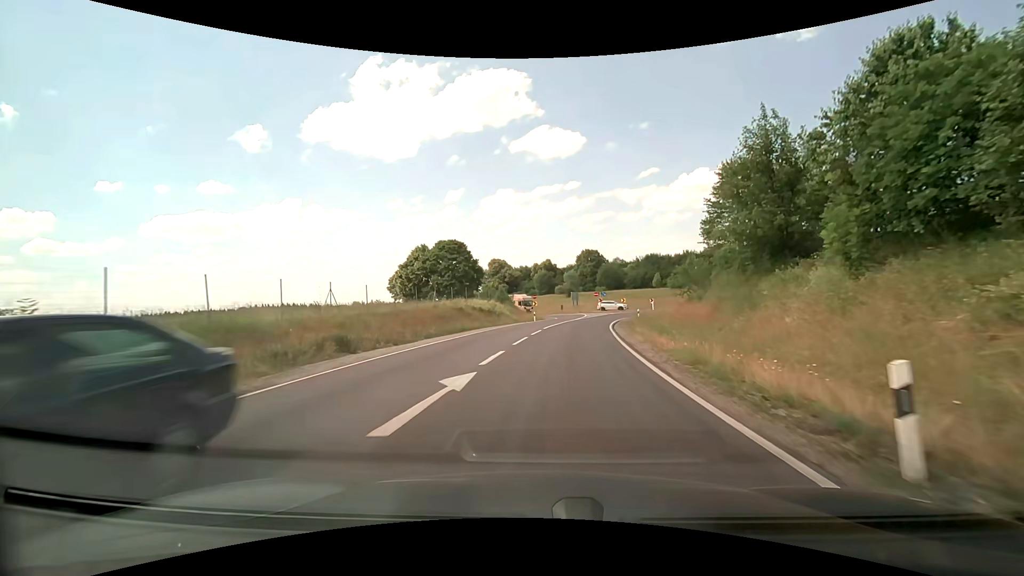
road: primary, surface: asphalt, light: Day
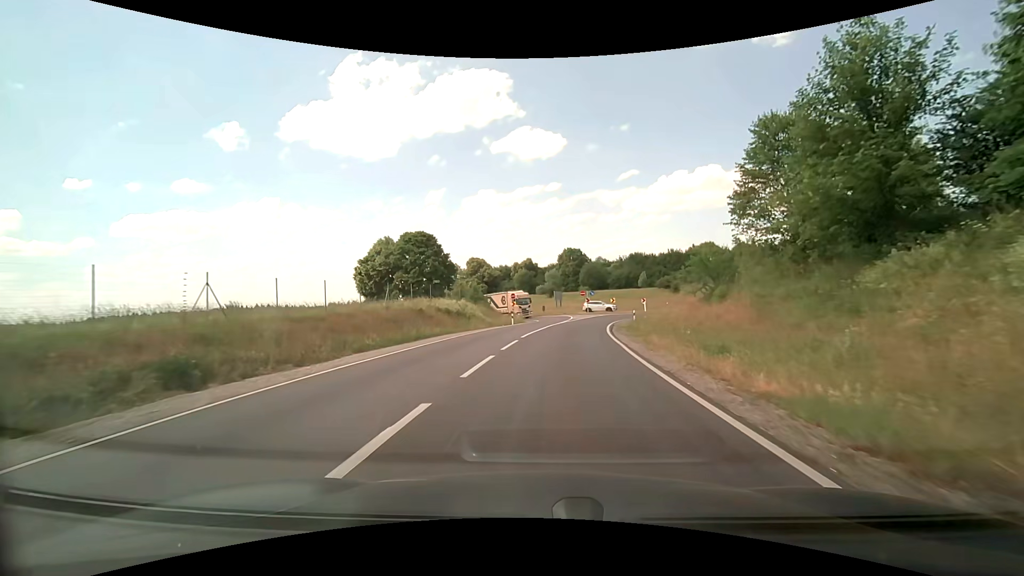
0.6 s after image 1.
(+0.1, +8.0) m; +2°
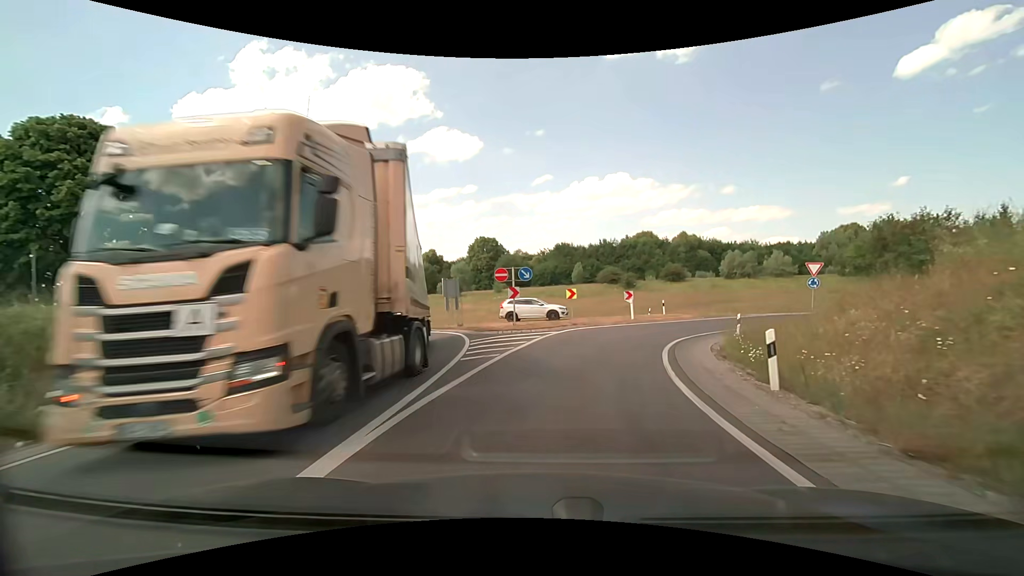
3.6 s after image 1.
(+2.7, +35.5) m; +10°
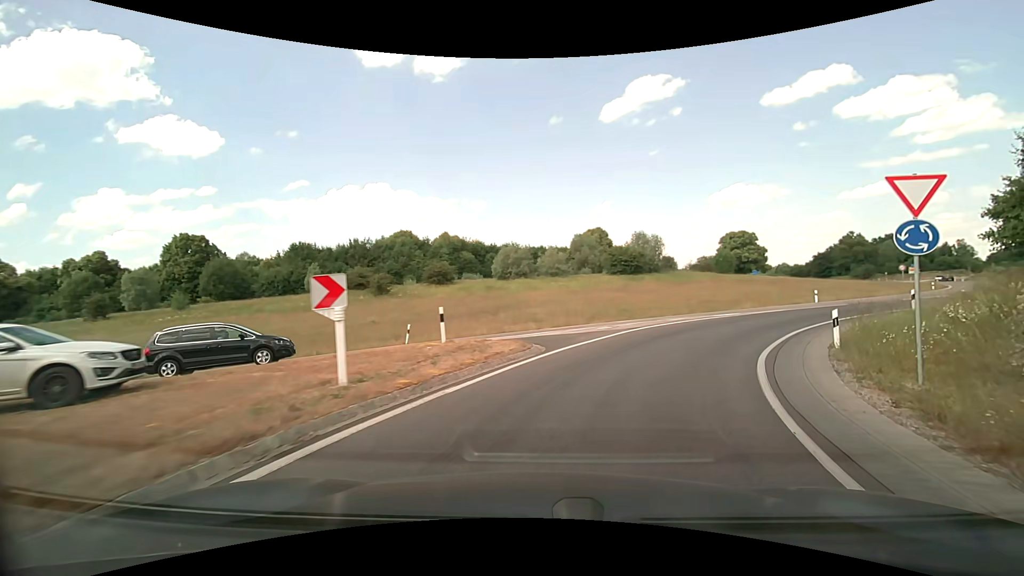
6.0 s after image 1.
(+3.9, +22.0) m; +26°
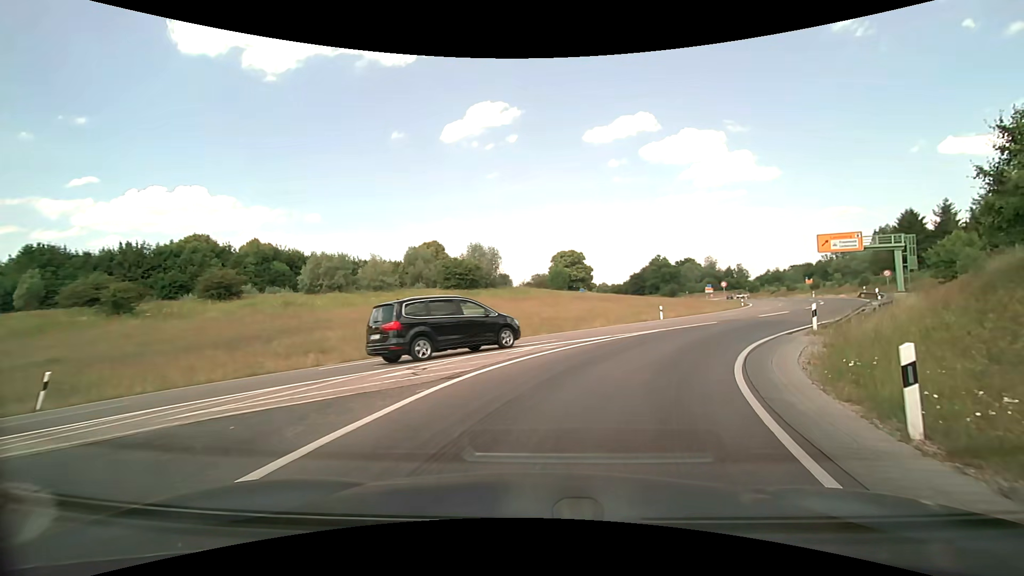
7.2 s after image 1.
(+1.5, +9.4) m; +18°
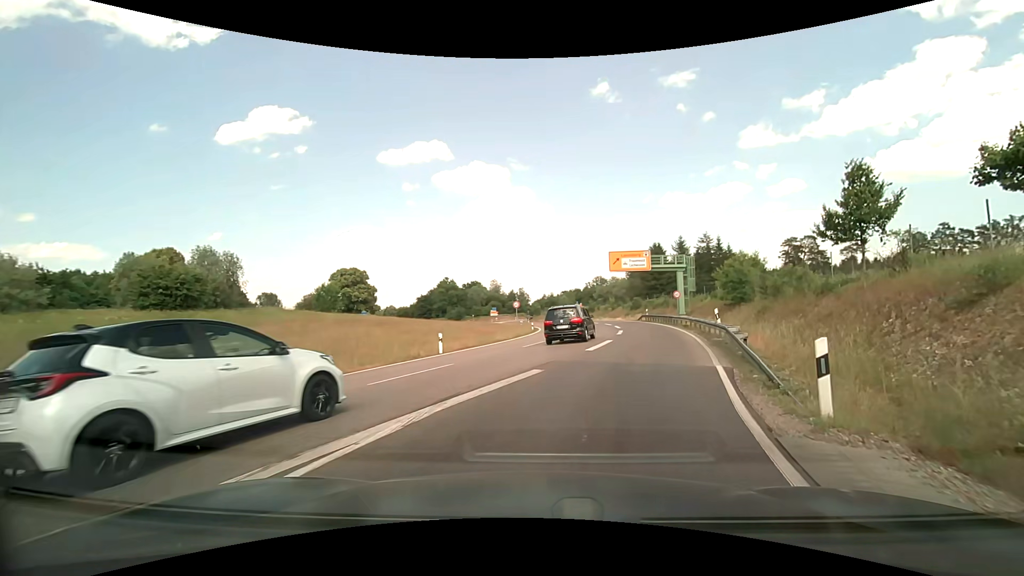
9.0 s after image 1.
(+2.8, +13.2) m; +23°
(+1, +10) (+4, +20) (+6, +29) (+8, +39) (+8, +49) (+8, +59) (+7, +69) (+7, +79) (+5, +89) (+4, +99) m
